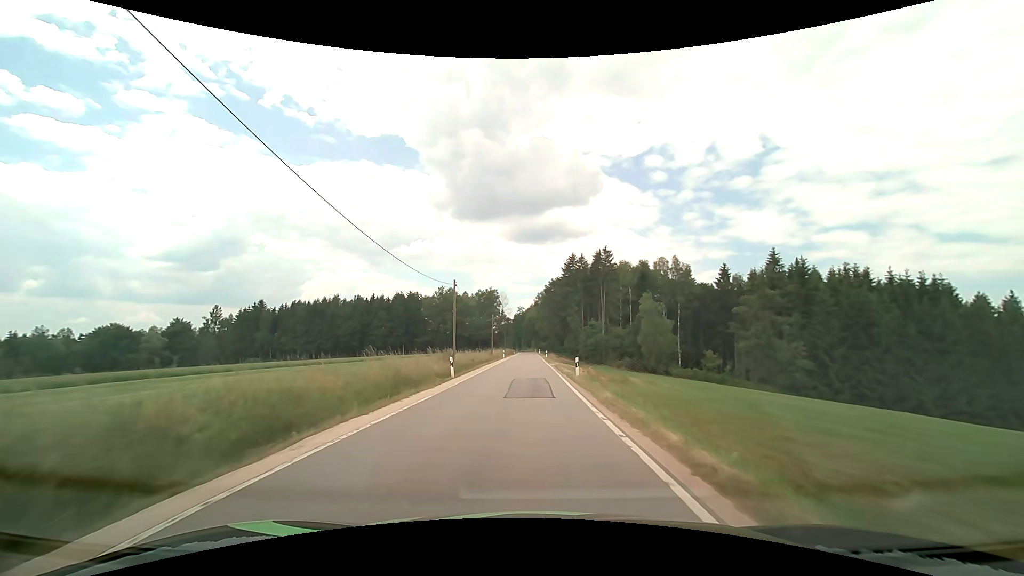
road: tertiary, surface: asphalt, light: Day
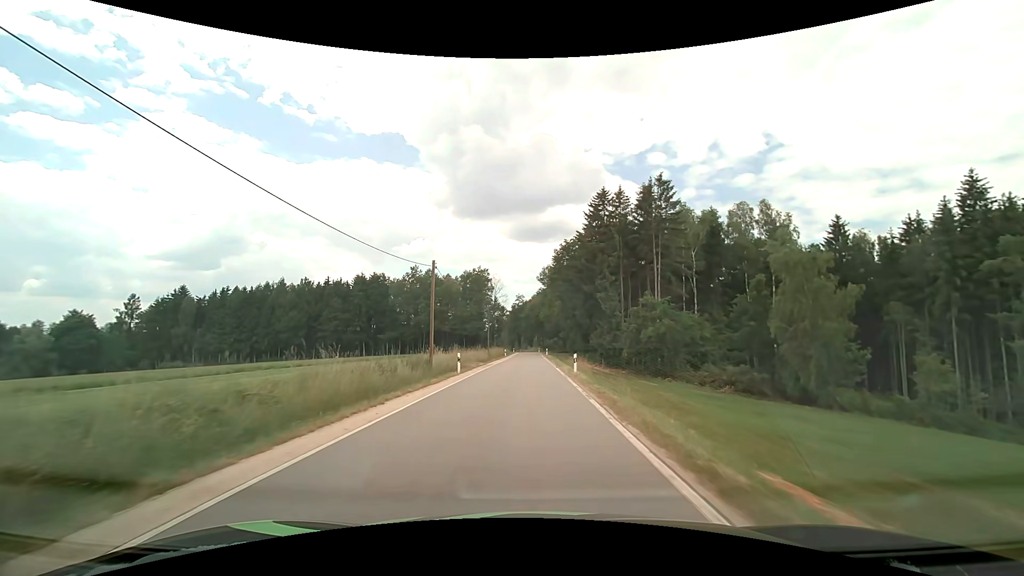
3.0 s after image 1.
(0.0, +44.8) m; 0°
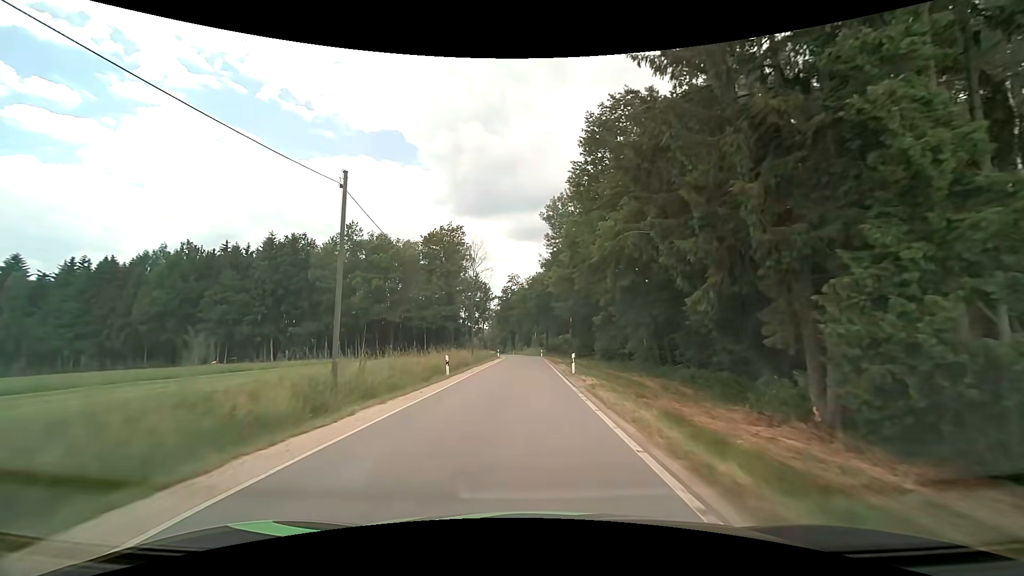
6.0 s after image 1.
(-0.1, +48.3) m; 0°
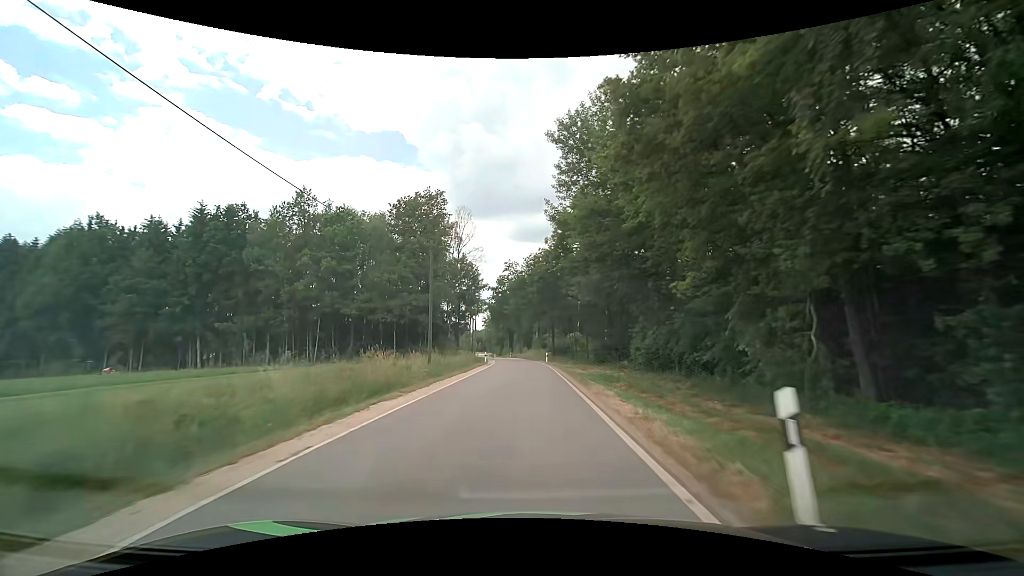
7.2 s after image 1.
(0.0, +20.1) m; 0°
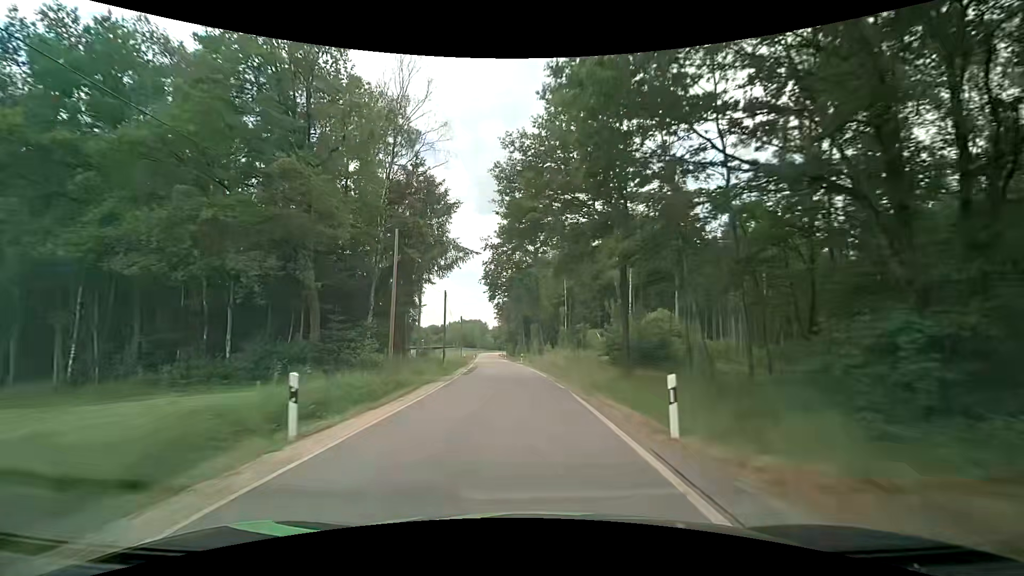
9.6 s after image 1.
(-0.4, +40.7) m; -2°
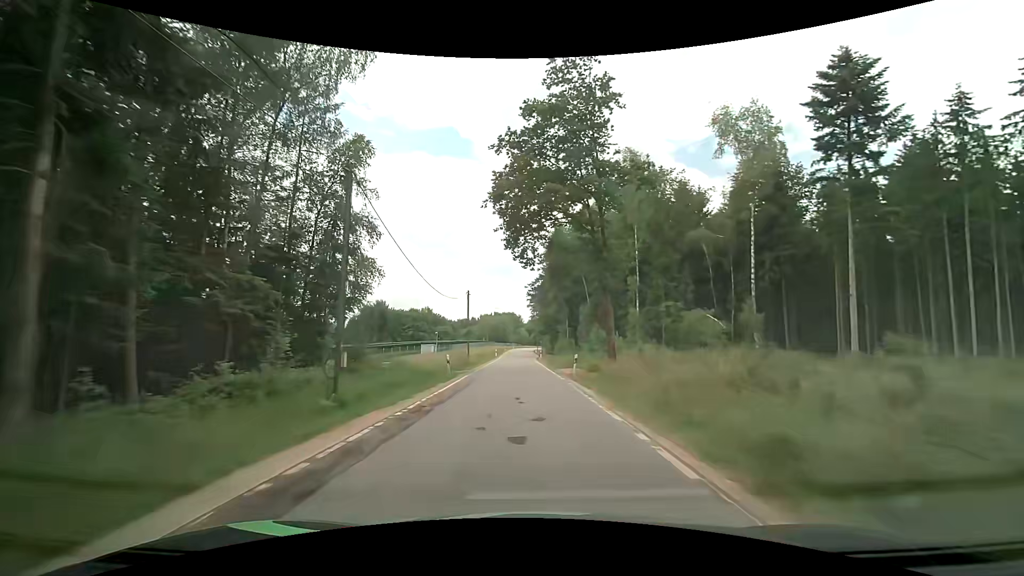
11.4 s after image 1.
(-1.4, +29.5) m; -4°
